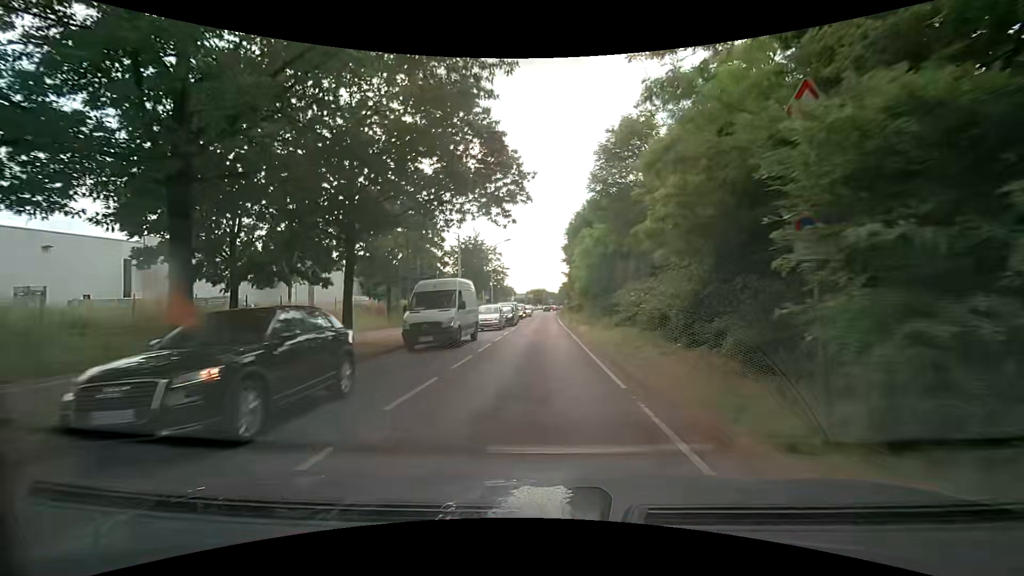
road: secondary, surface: asphalt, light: Day
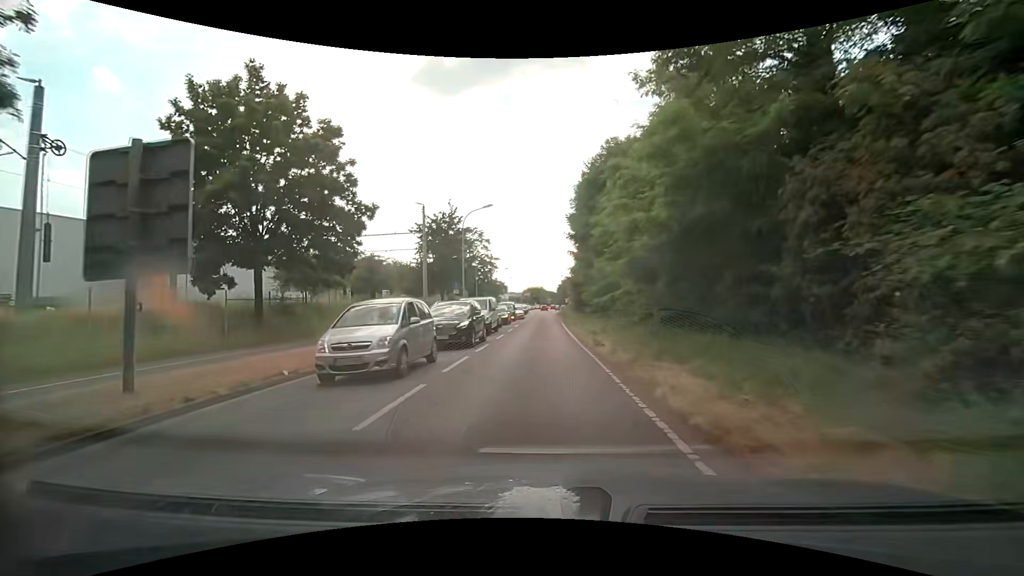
(+0.1, +19.3) m; 0°
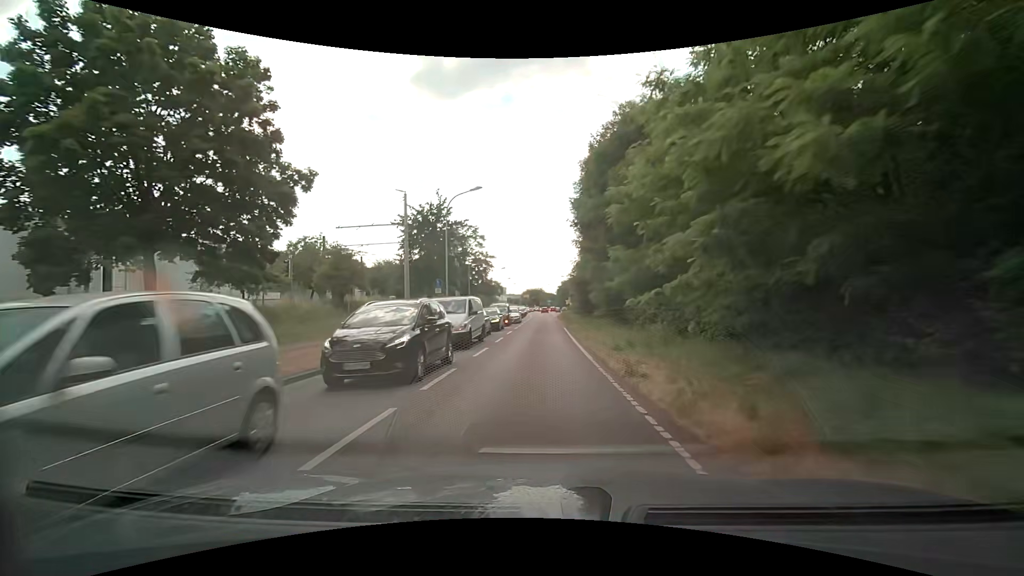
(0.0, +6.5) m; -1°
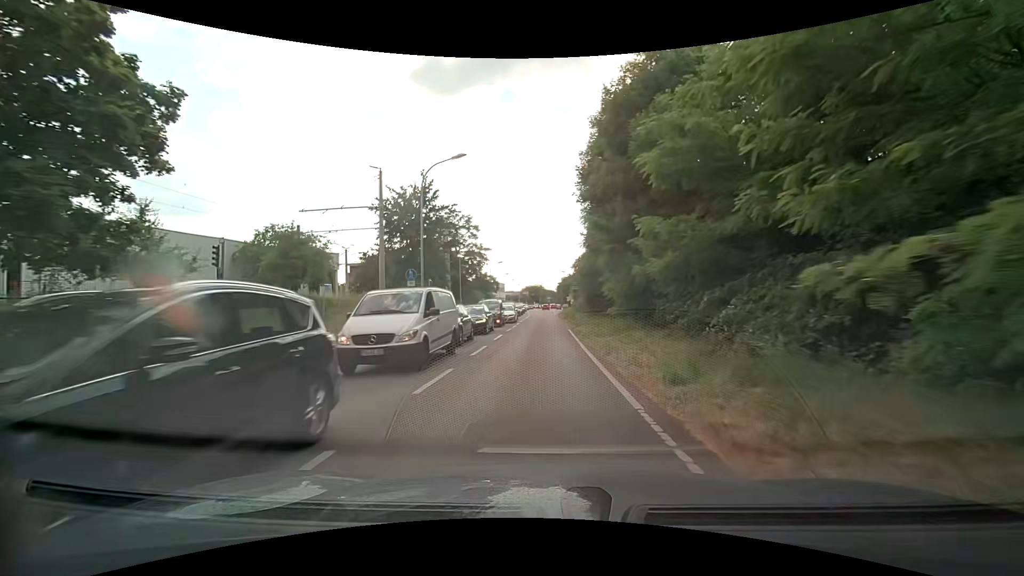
(+0.1, +6.6) m; +1°
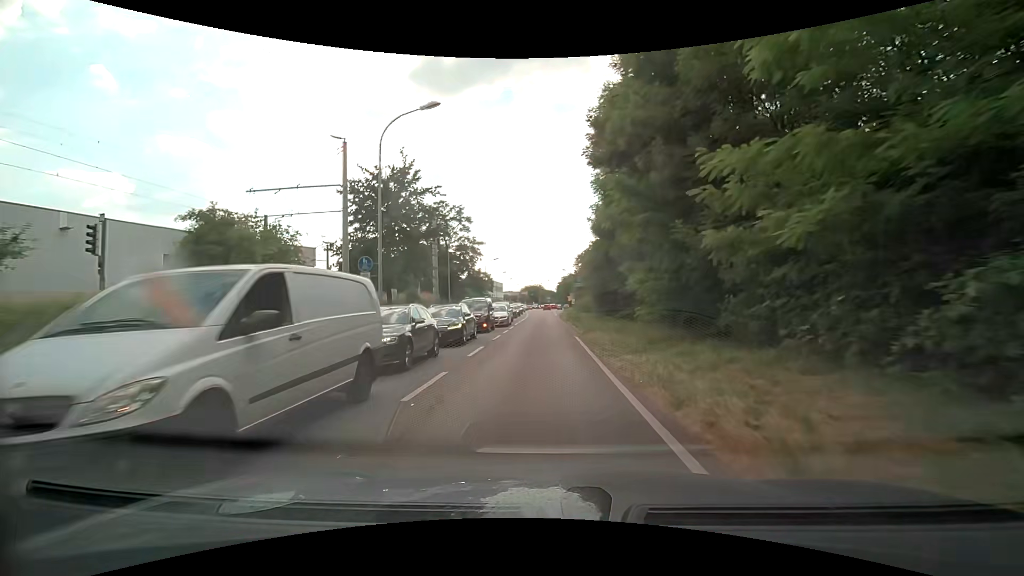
(+0.1, +6.7) m; +1°
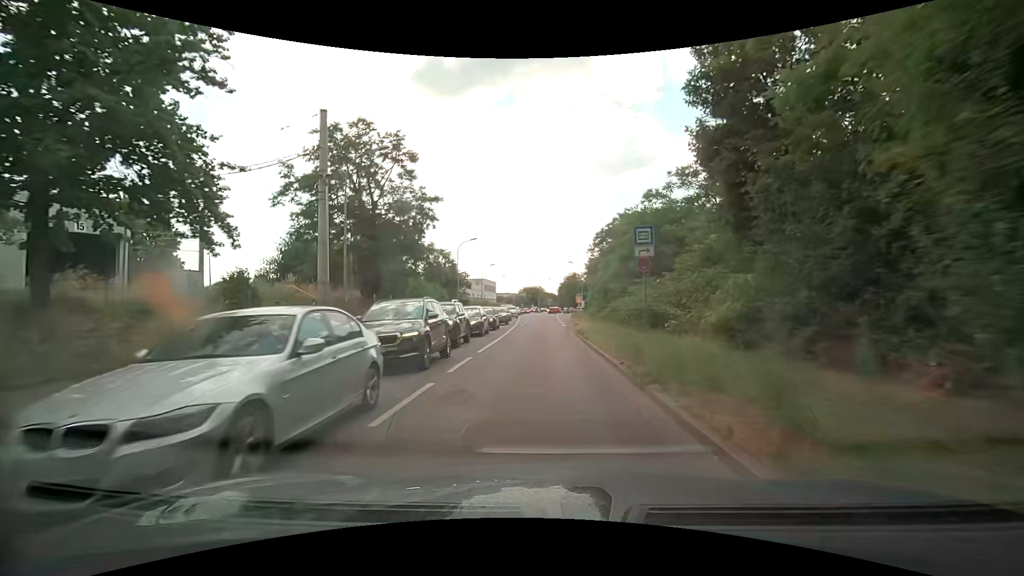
(-0.3, +27.1) m; -1°
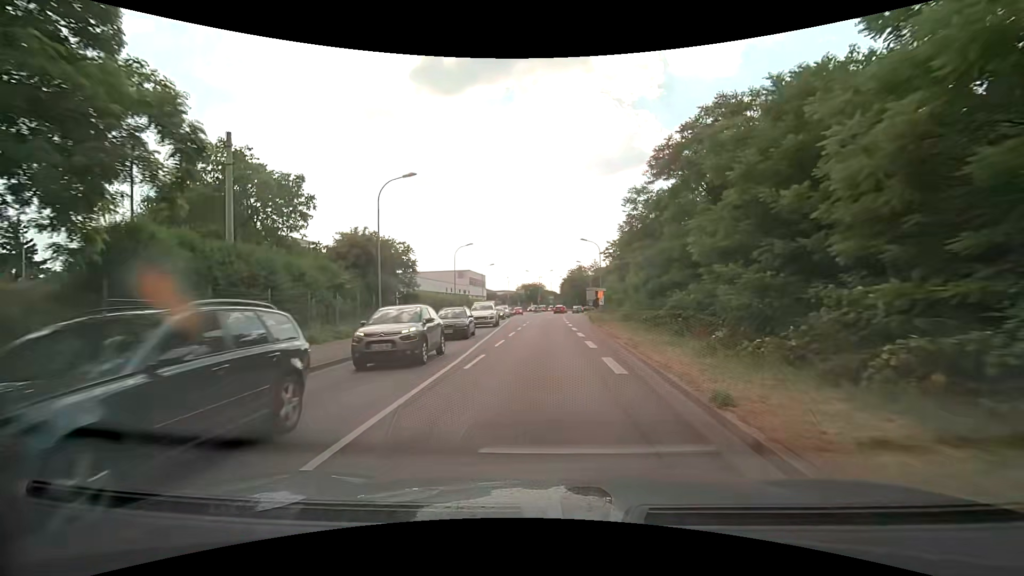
(+0.1, +27.0) m; 0°
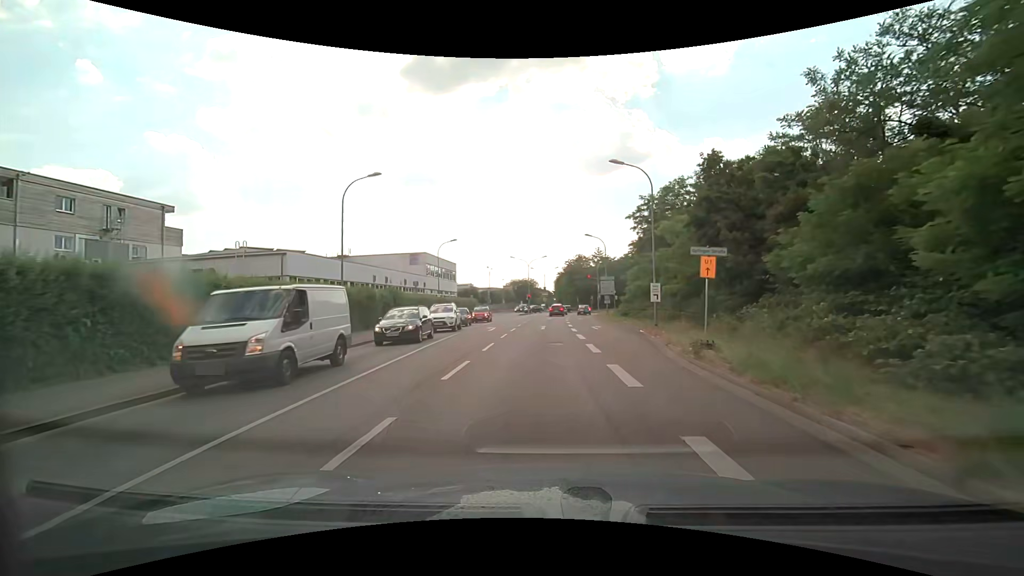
(+0.2, +31.7) m; +1°
(0, +10) (0, +20) (0, +30) (0, +40) (+1, +50) (+1, +60) (+2, +70) (+3, +80) (+3, +90) (+4, +100) m
